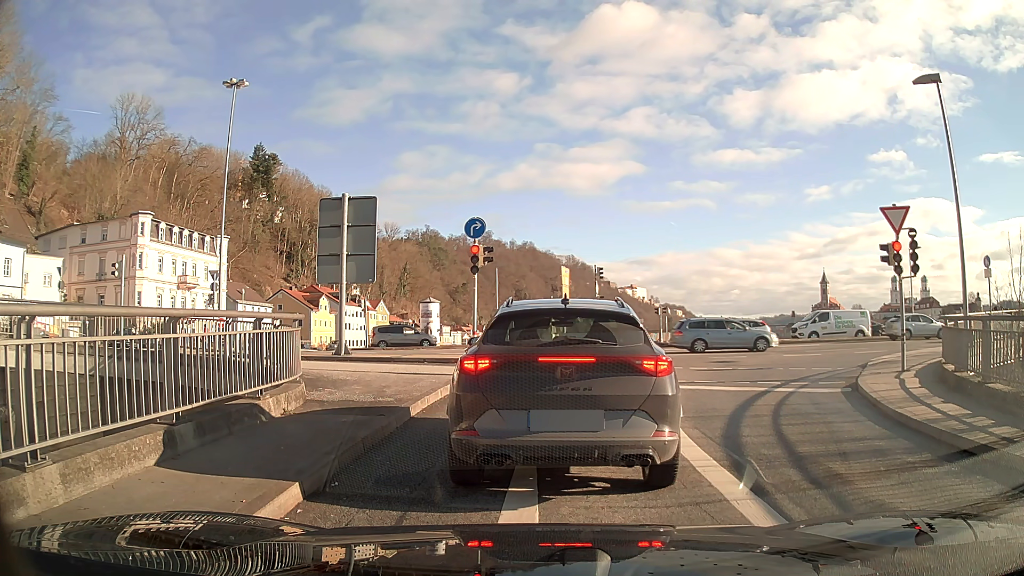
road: primary_link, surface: asphalt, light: Day
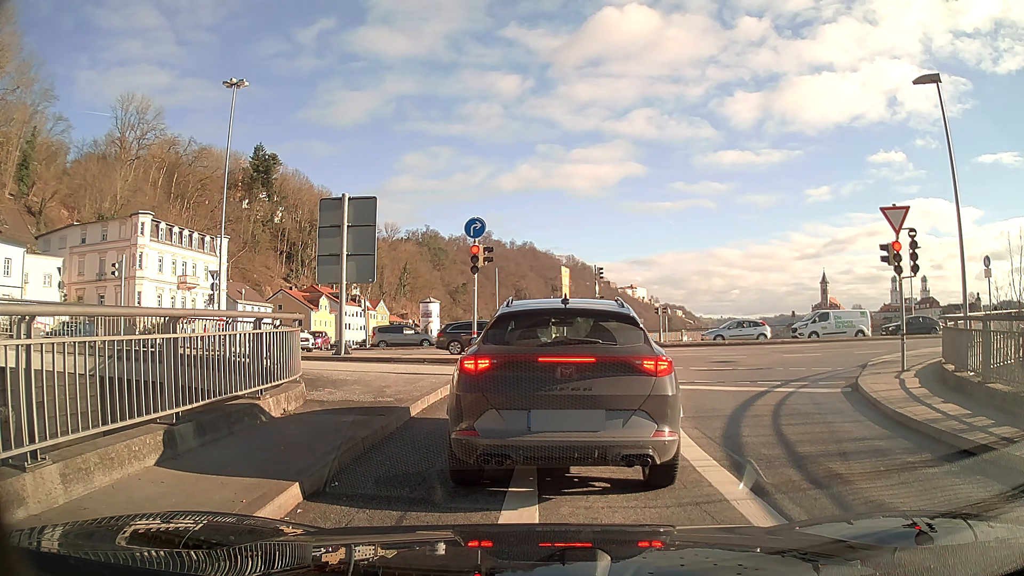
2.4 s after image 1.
(0.0, 0.0) m; 0°
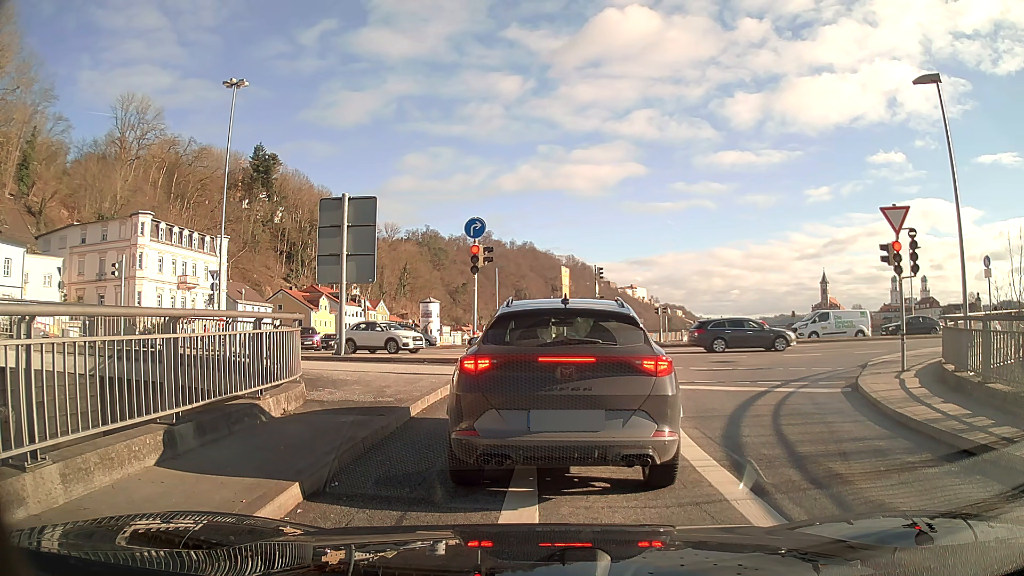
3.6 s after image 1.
(0.0, 0.0) m; 0°
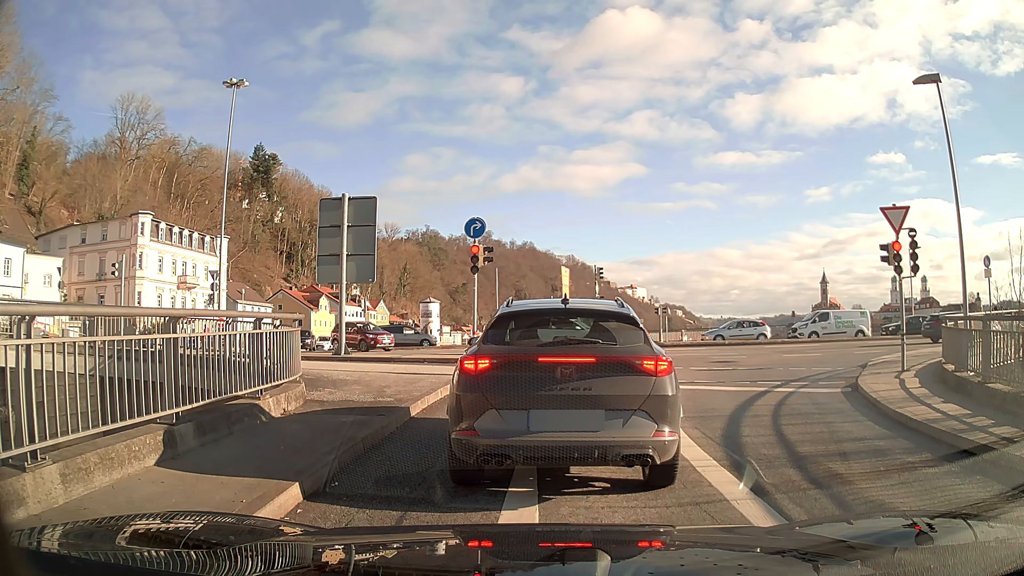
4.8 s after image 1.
(0.0, 0.0) m; 0°
